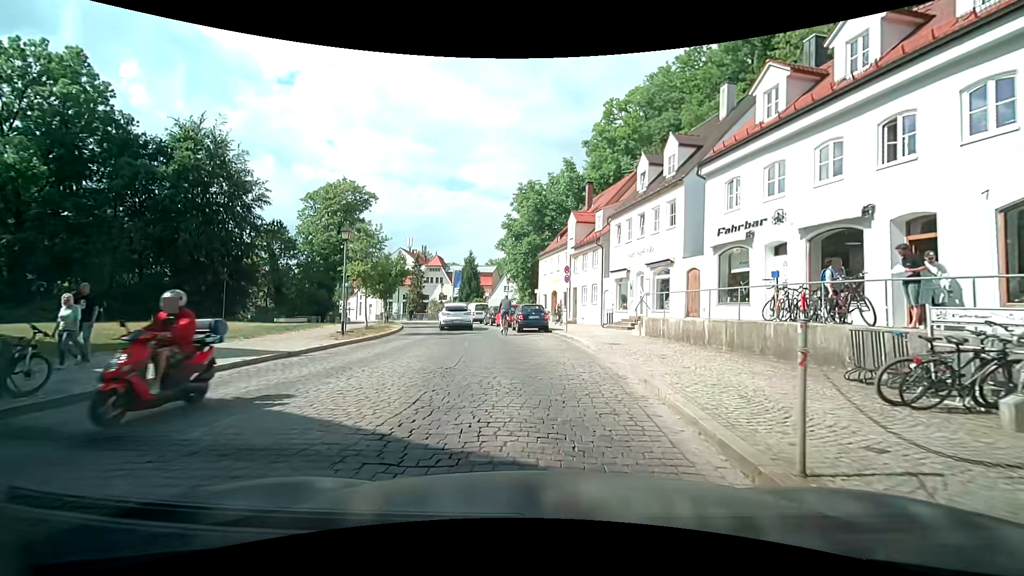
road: residential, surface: sett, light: Day
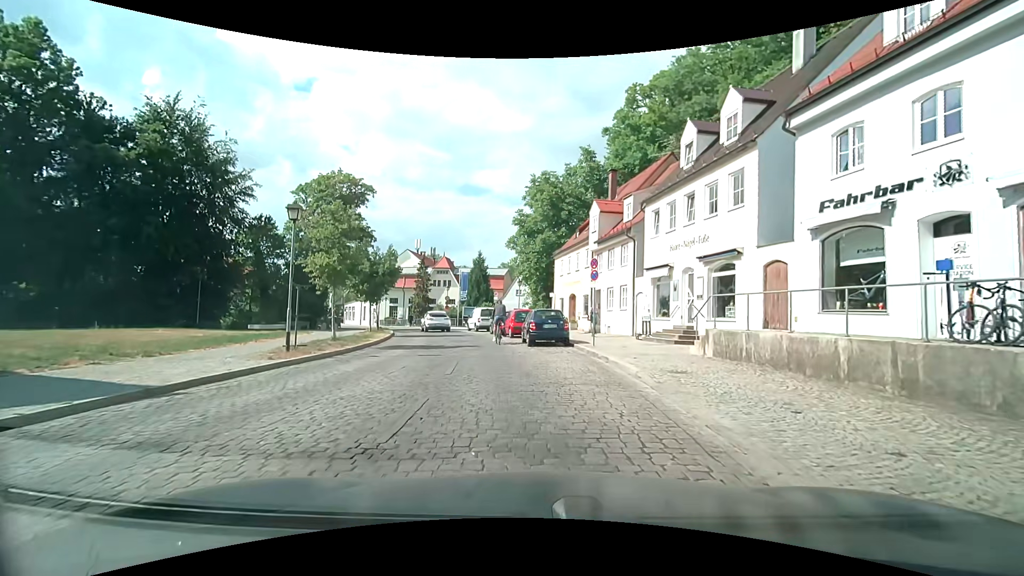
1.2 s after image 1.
(+0.1, +5.9) m; -2°
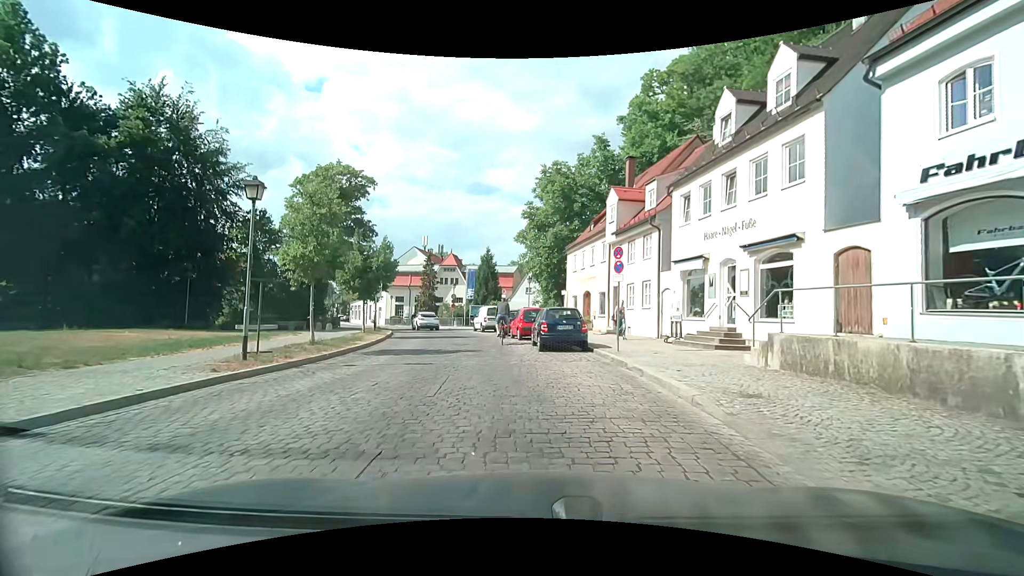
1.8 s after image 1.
(0.0, +3.0) m; -1°
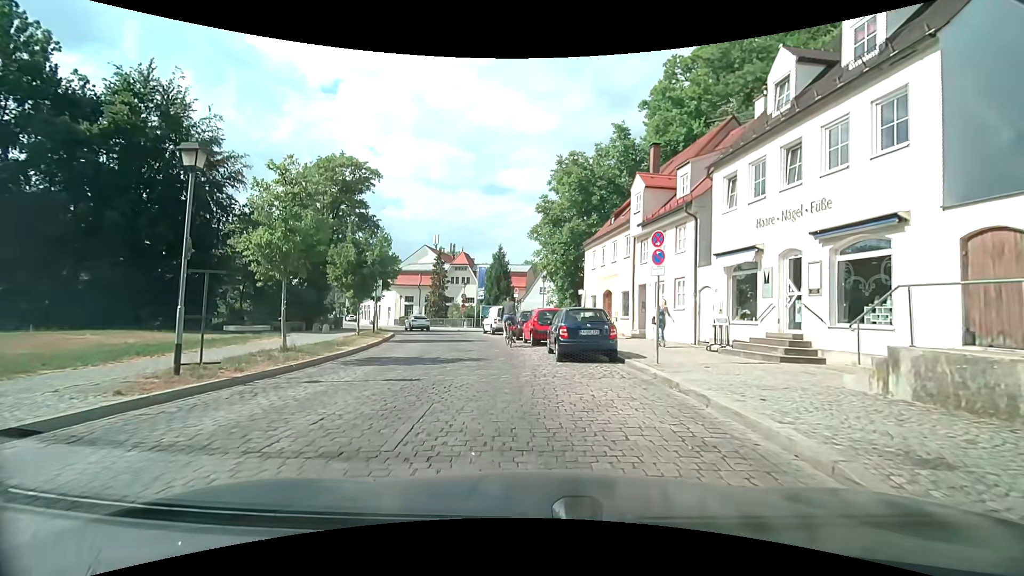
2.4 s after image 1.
(-0.1, +3.0) m; -1°
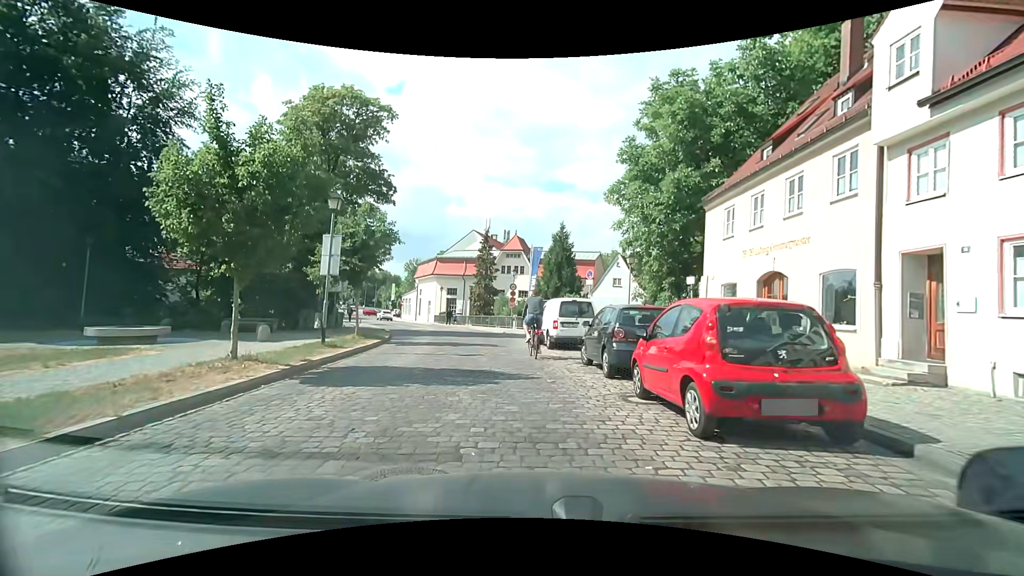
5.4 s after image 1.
(-1.1, +13.9) m; -6°
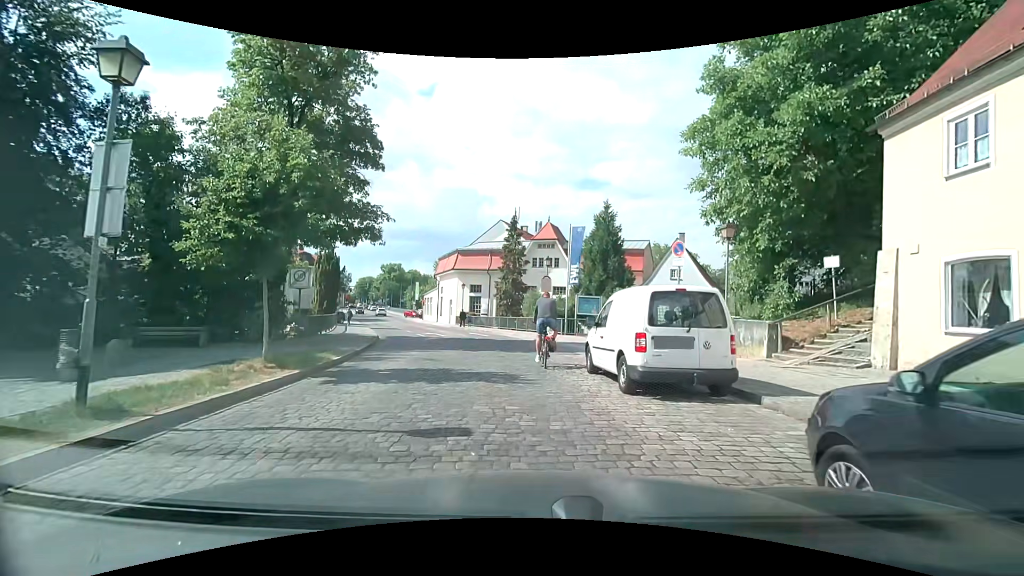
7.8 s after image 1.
(-0.5, +9.1) m; -4°
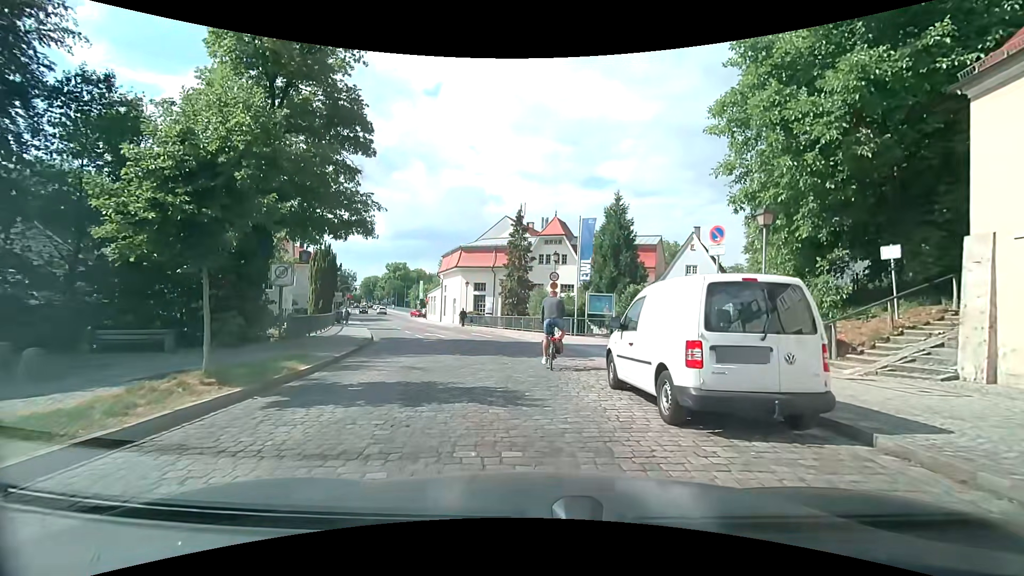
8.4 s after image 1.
(0.0, +2.3) m; -2°
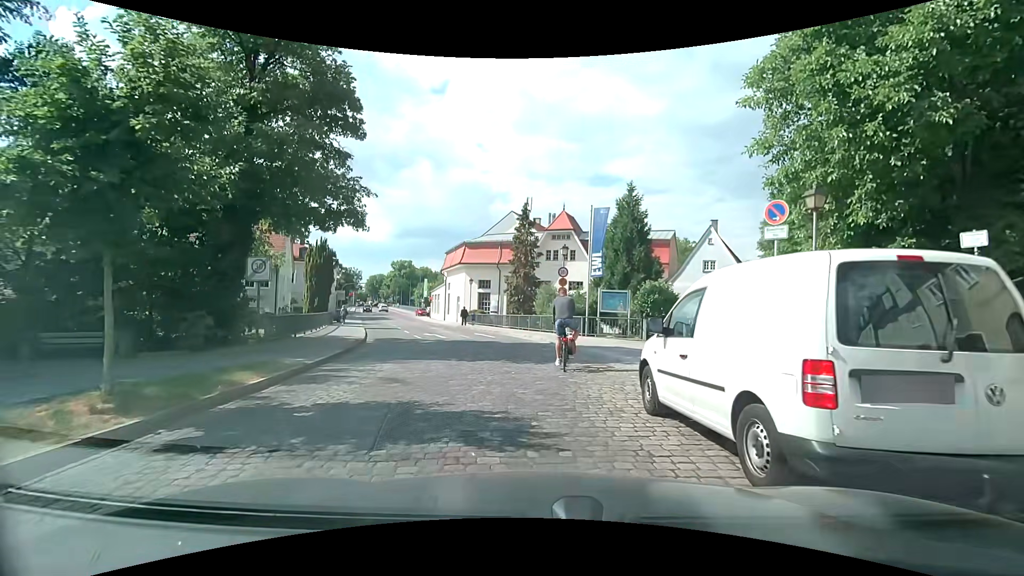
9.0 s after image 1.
(0.0, +2.2) m; 0°
